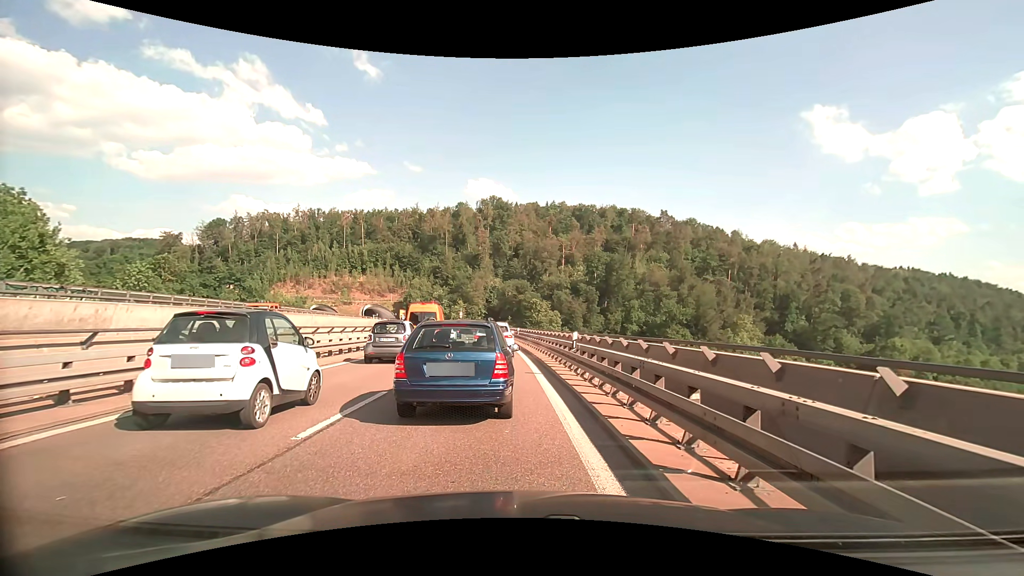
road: trunk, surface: asphalt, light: Day
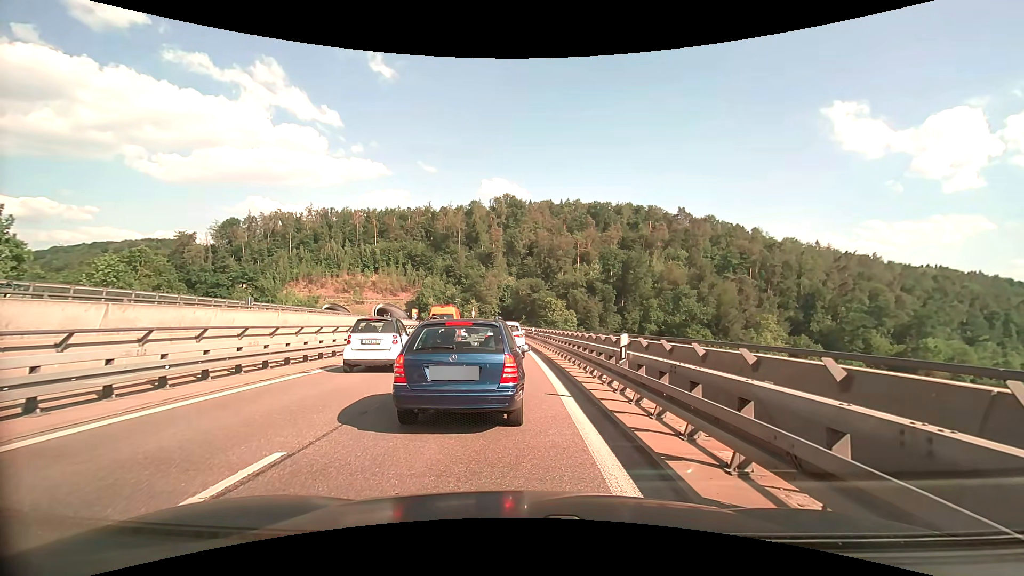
(-0.1, +4.9) m; -3°
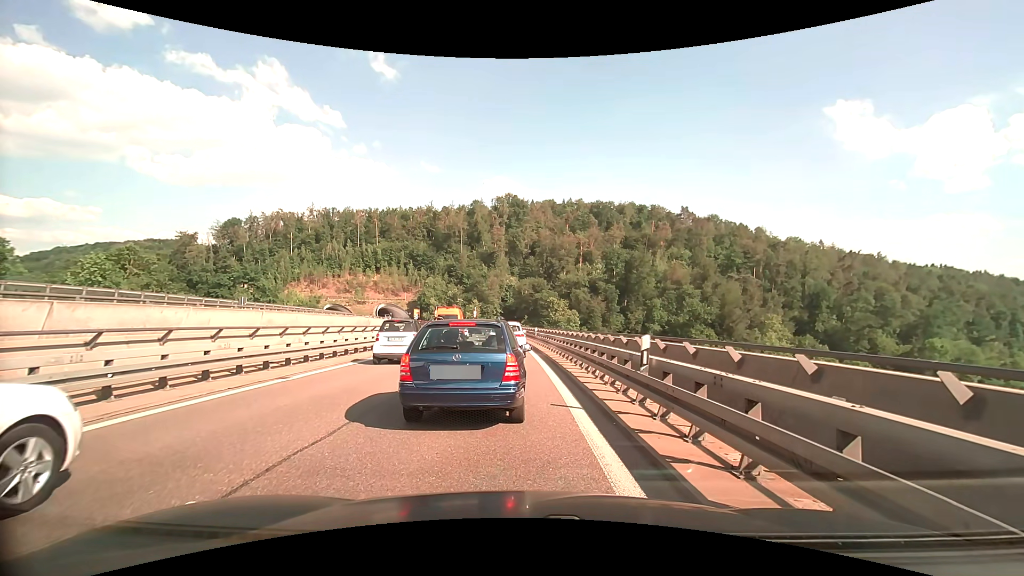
(0.0, +1.4) m; 0°
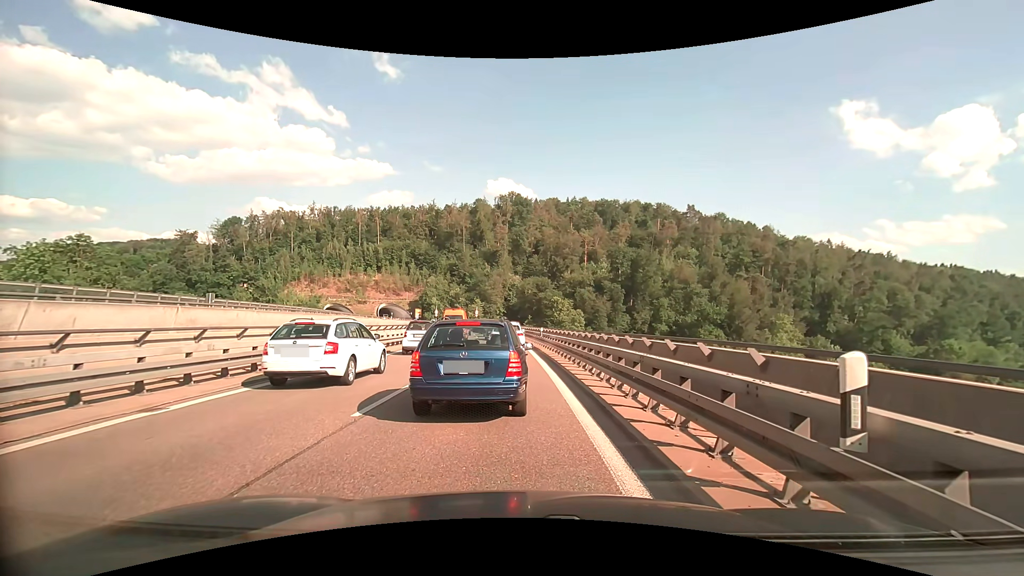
(0.0, +4.8) m; +1°
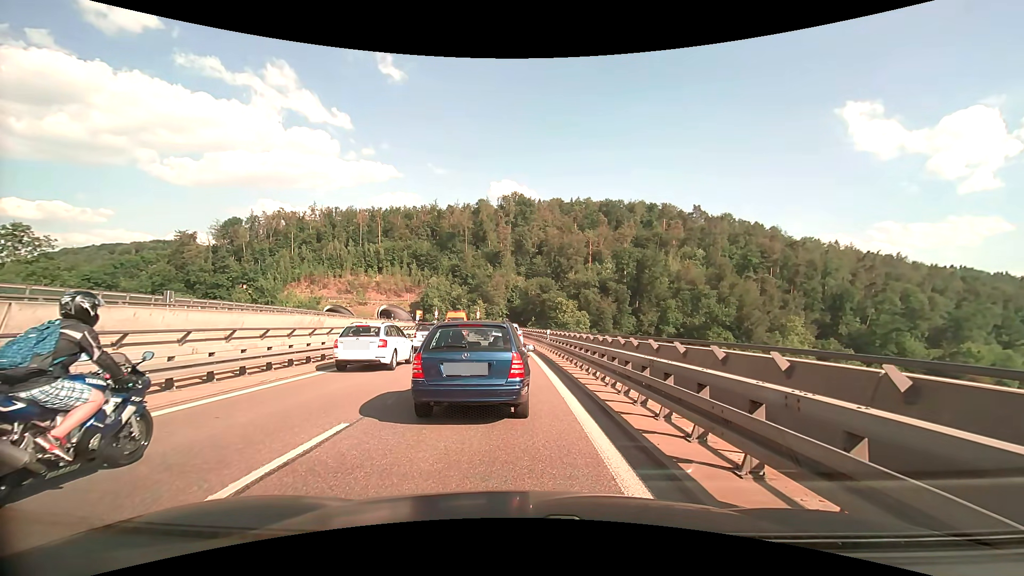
(-0.1, +4.6) m; -1°
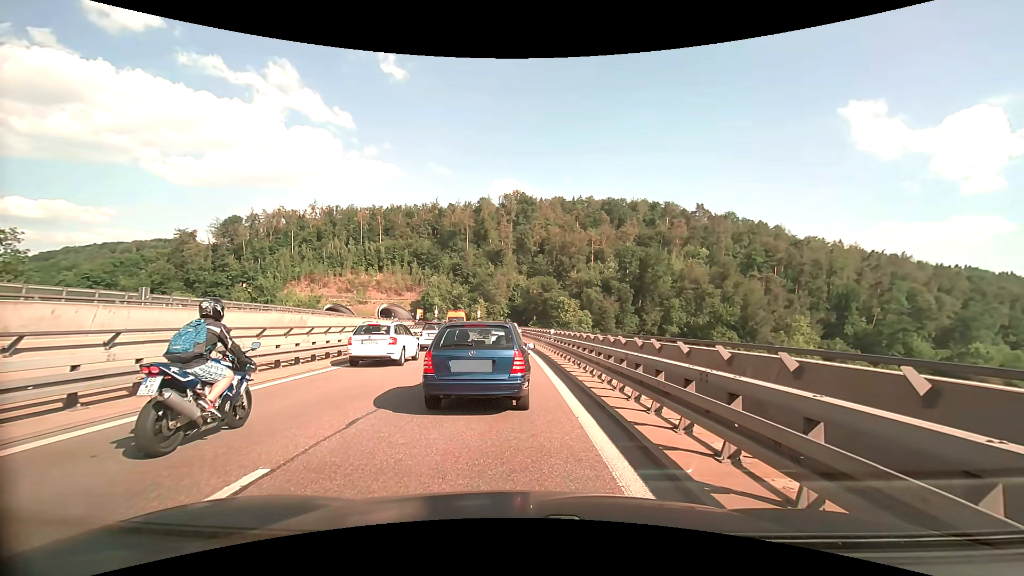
(0.0, +2.2) m; -1°
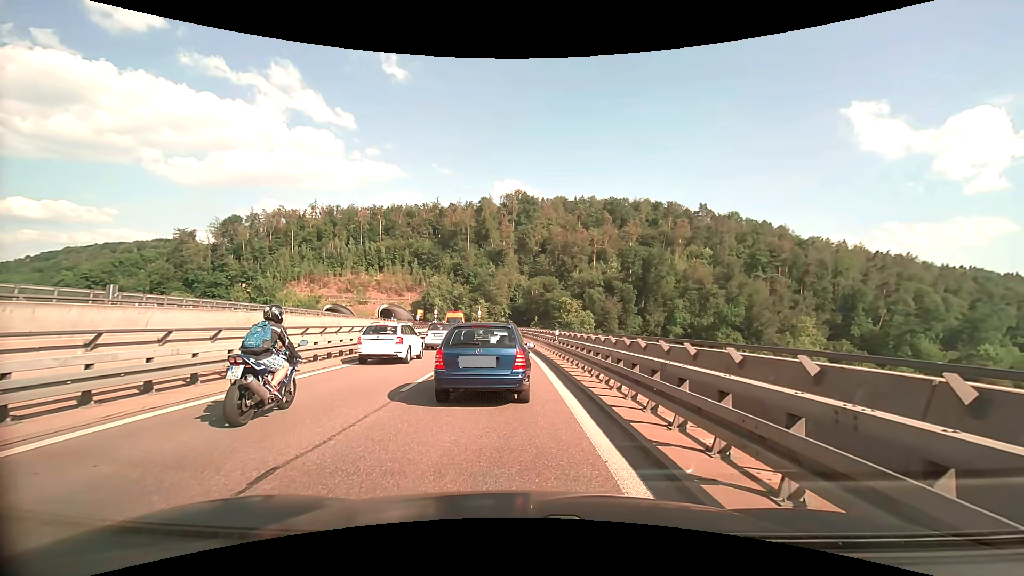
(0.0, +2.5) m; 0°
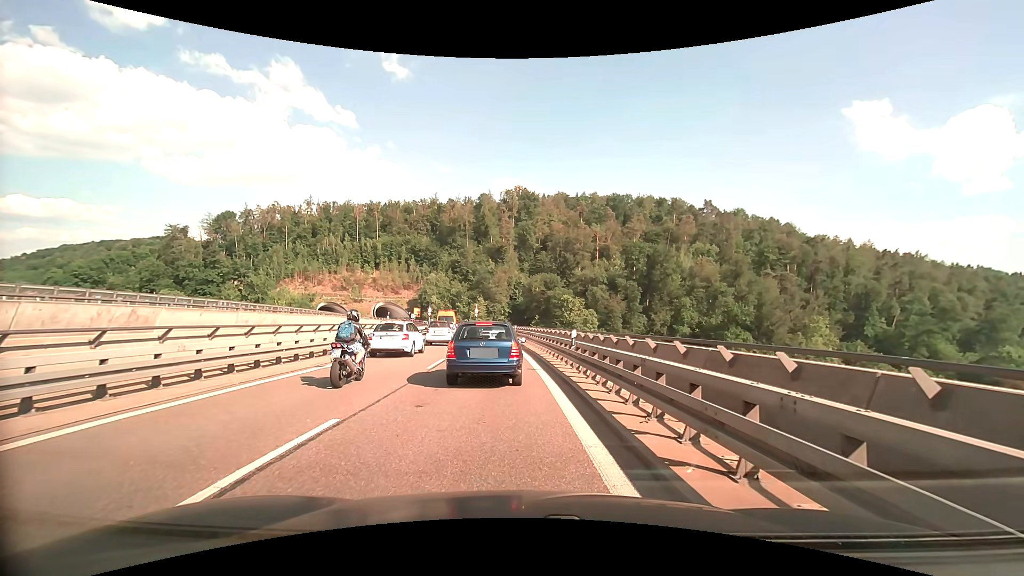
(0.0, +7.6) m; -1°
